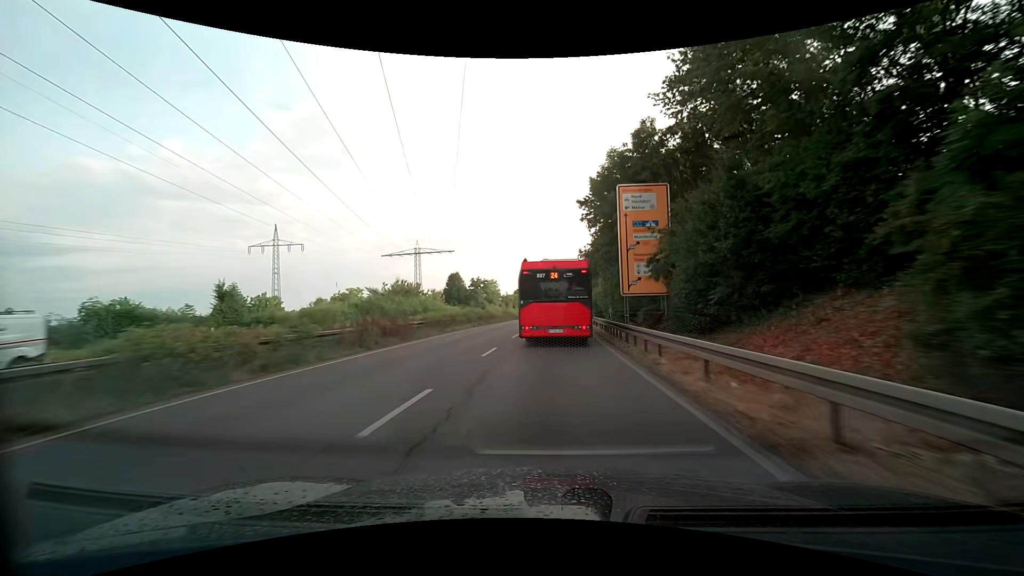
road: trunk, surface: asphalt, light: Day
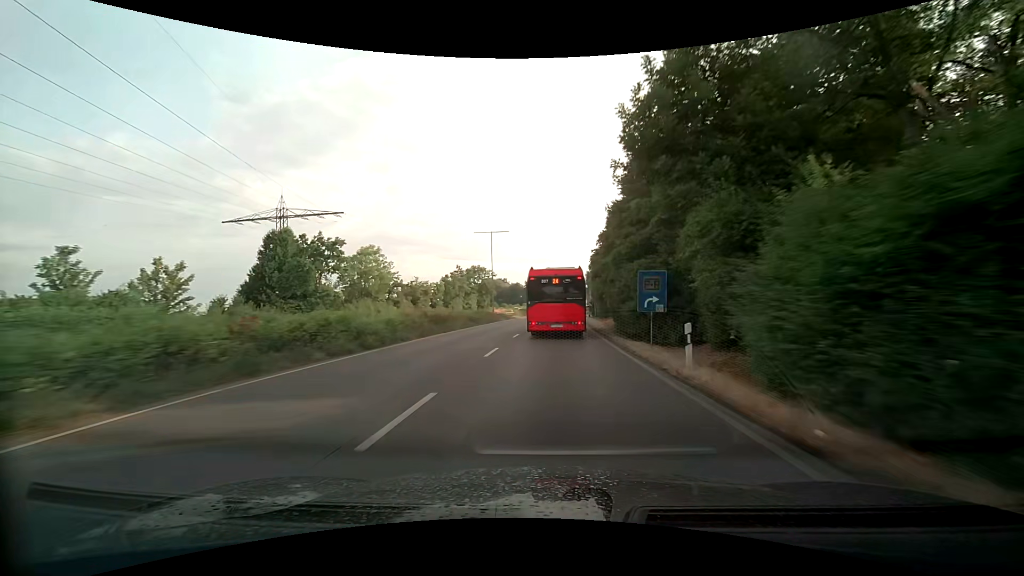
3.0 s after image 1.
(+2.5, +63.5) m; +4°
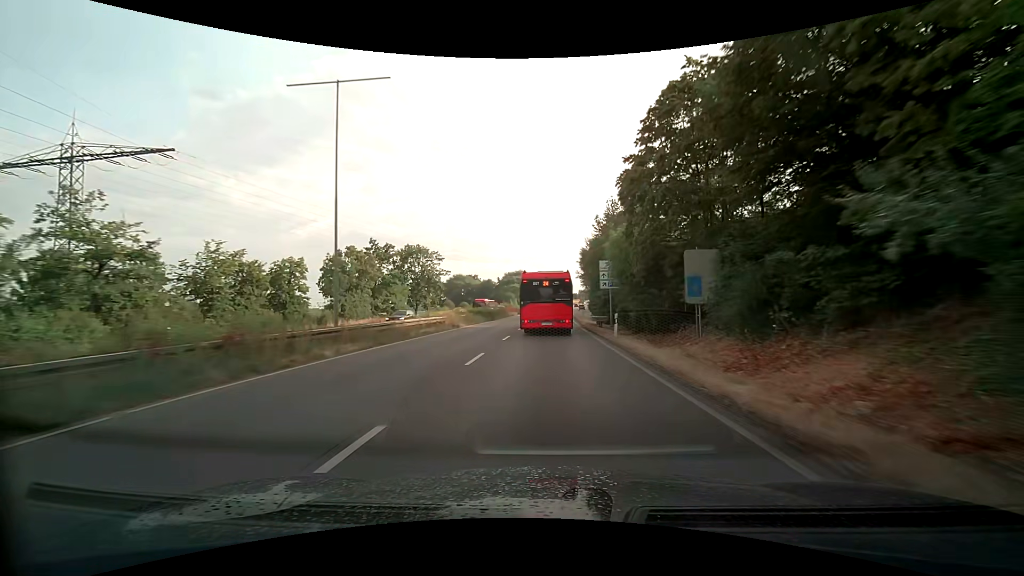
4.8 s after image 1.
(+1.0, +38.0) m; +3°
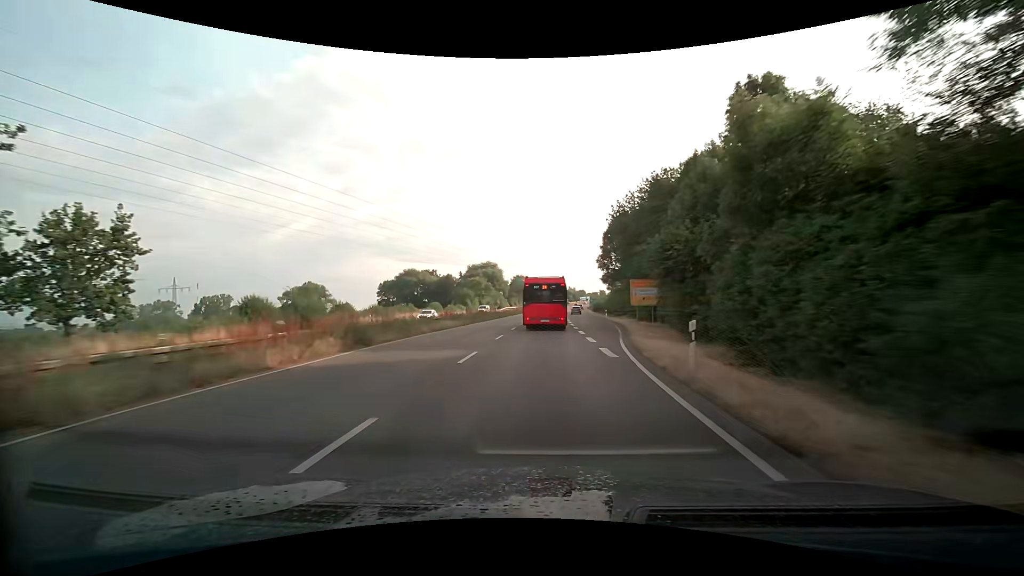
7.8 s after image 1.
(+1.7, +62.7) m; +3°
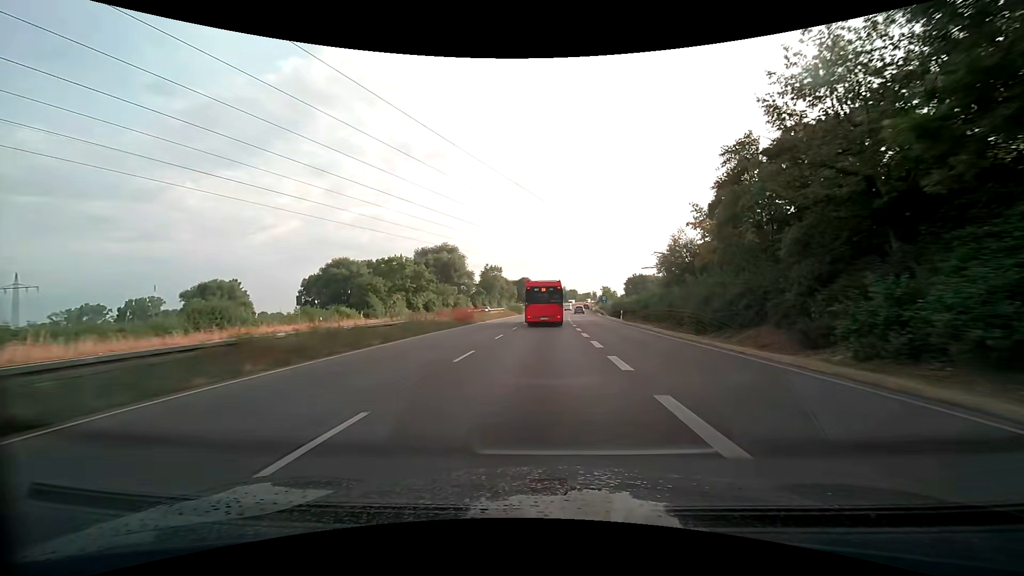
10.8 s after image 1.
(+1.2, +62.7) m; +2°
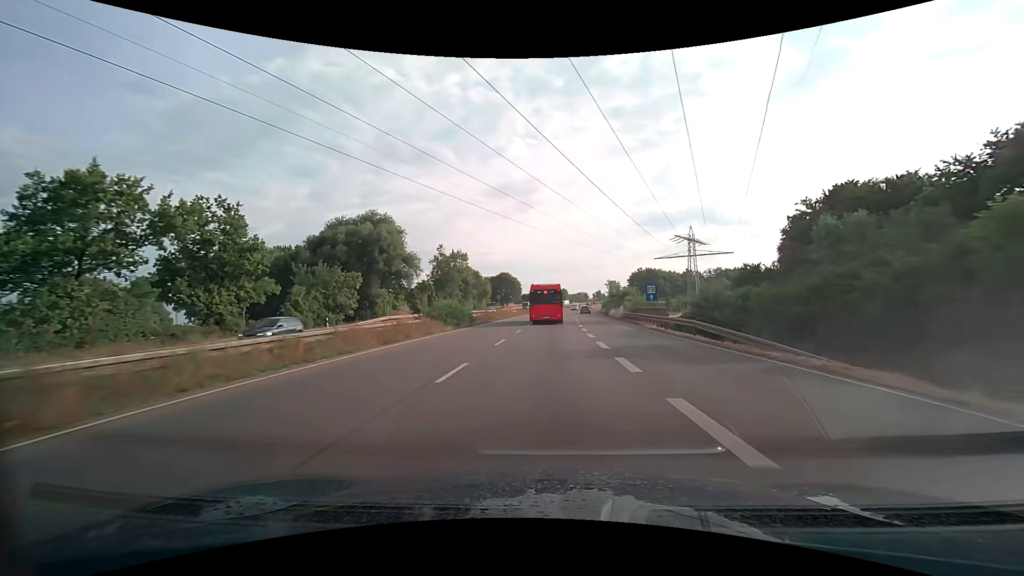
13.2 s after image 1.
(+0.5, +48.2) m; +2°
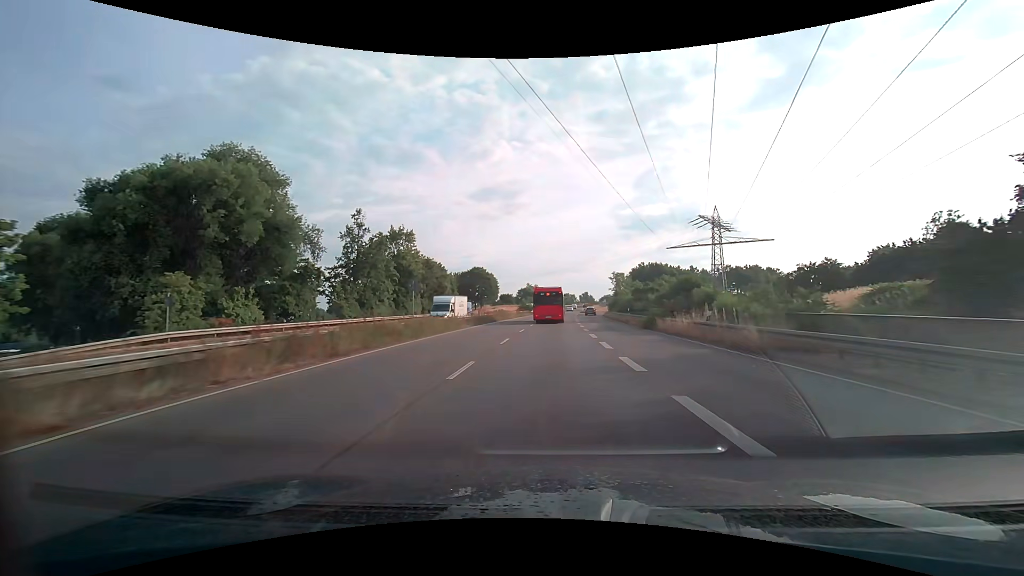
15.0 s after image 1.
(+0.5, +35.8) m; +2°
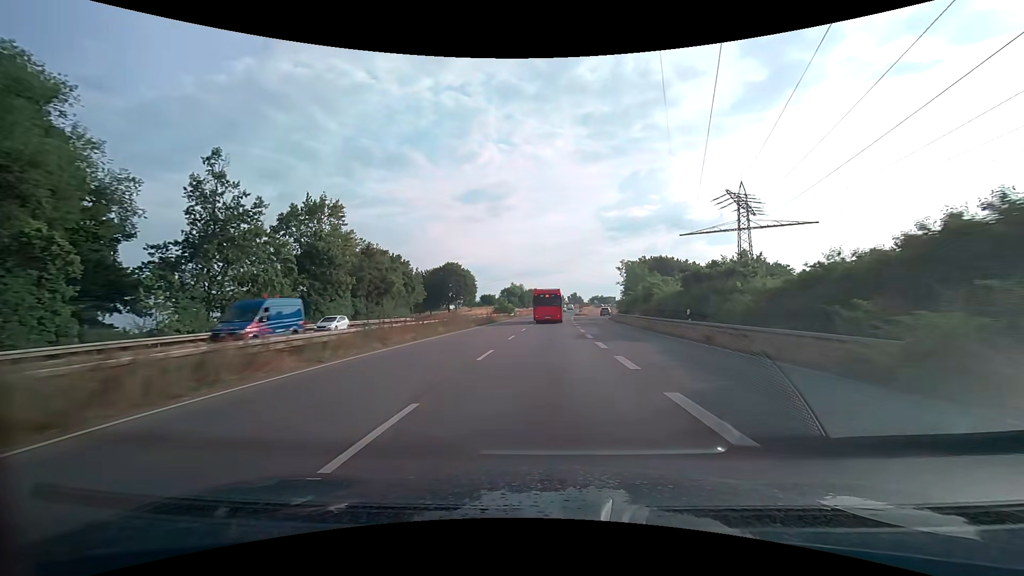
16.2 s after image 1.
(+0.3, +24.0) m; +1°
(0, +10) (0, +20) (0, +30) (+1, +40) (+1, +50) (+2, +60) (+2, +70) (+3, +80) (+3, +90) (+4, +100) m
